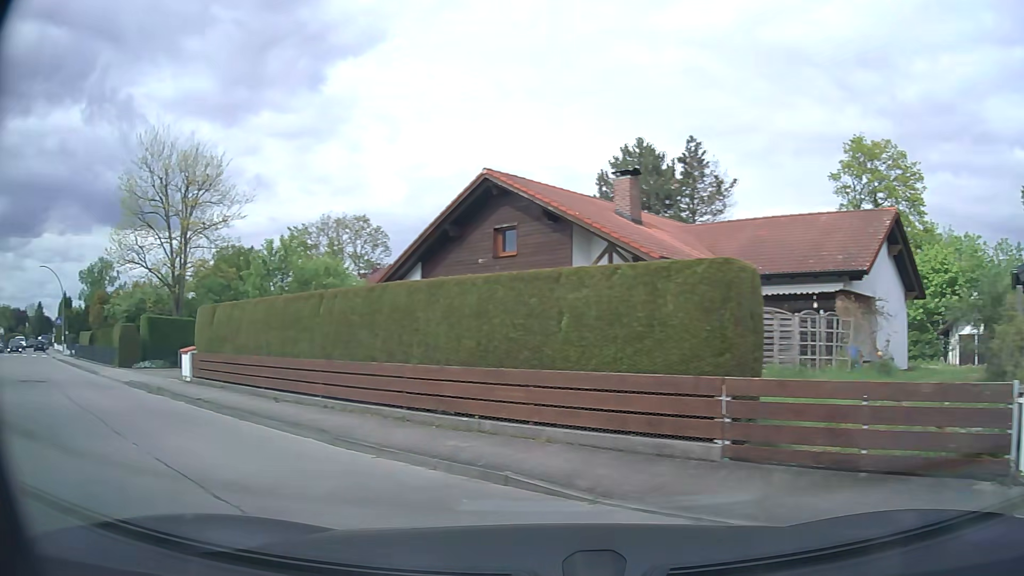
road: service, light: Day
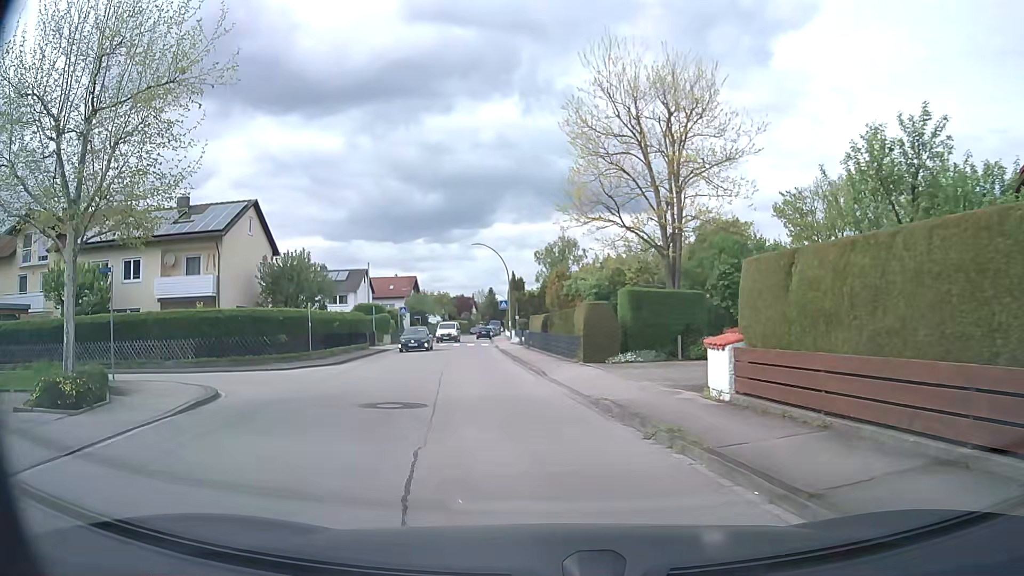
(-4.9, +8.2) m; -44°
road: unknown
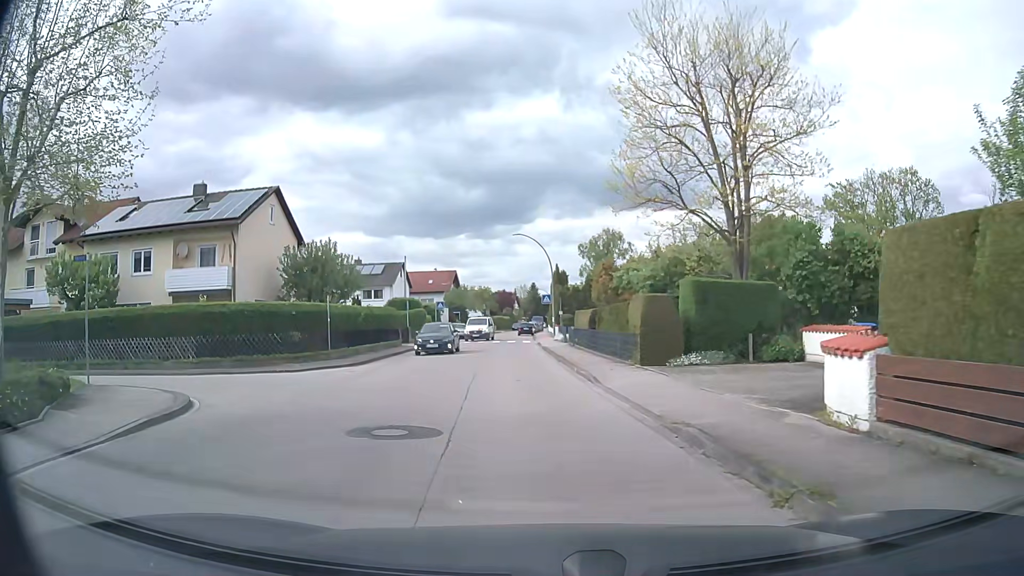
(-0.1, +3.2) m; -3°
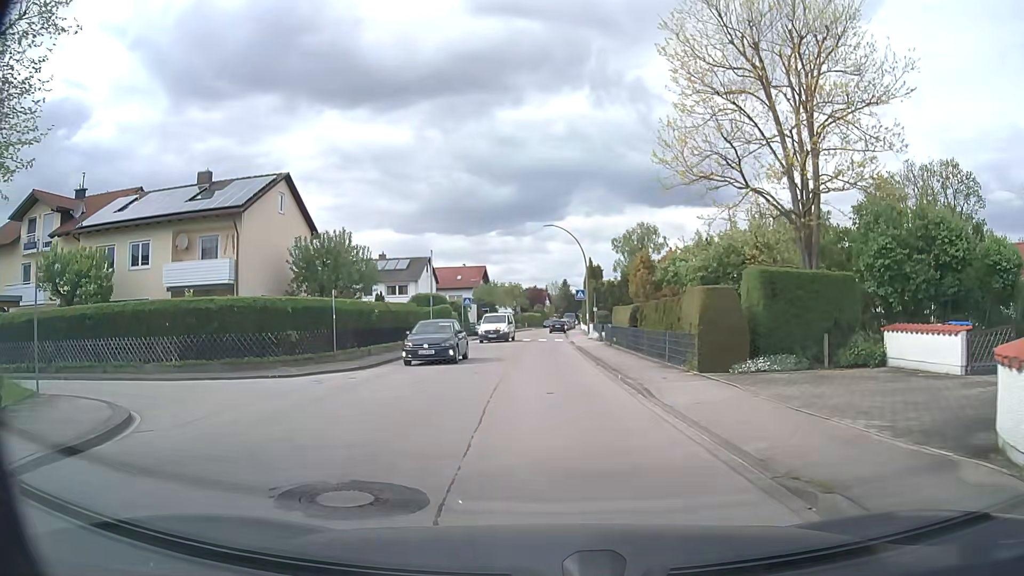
(-0.1, +3.2) m; -3°
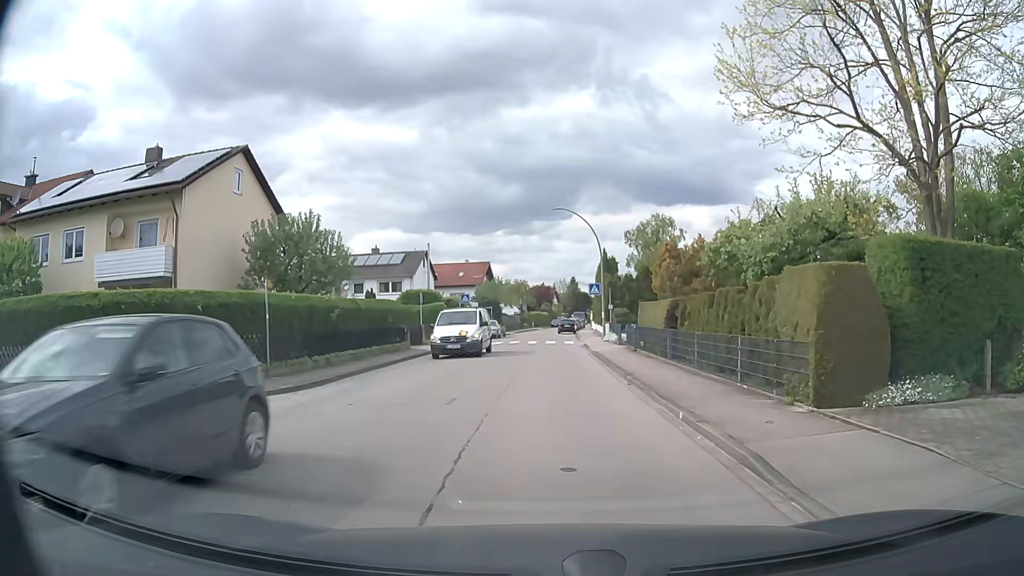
(0.0, +6.3) m; 0°
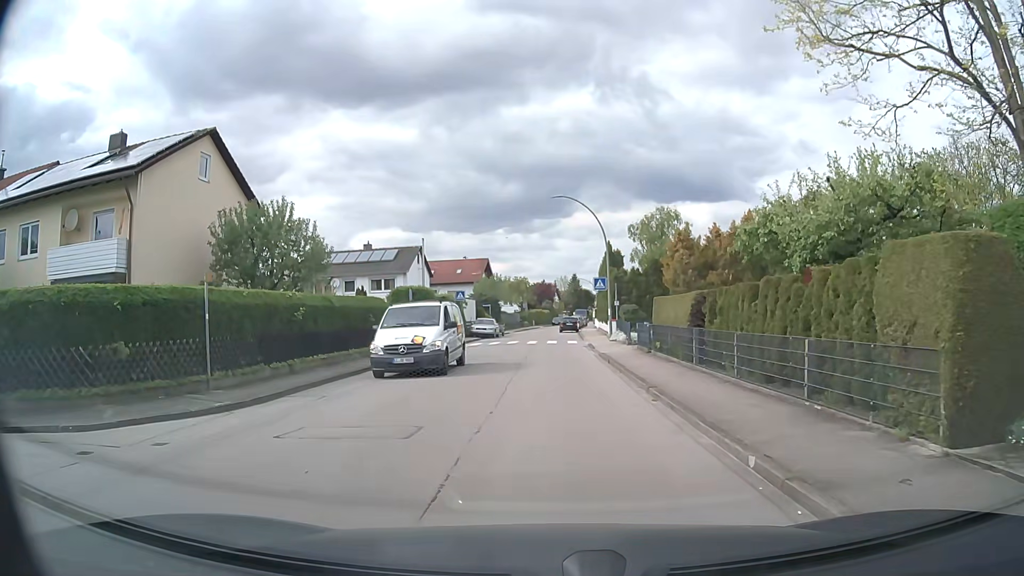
(0.0, +3.3) m; 0°
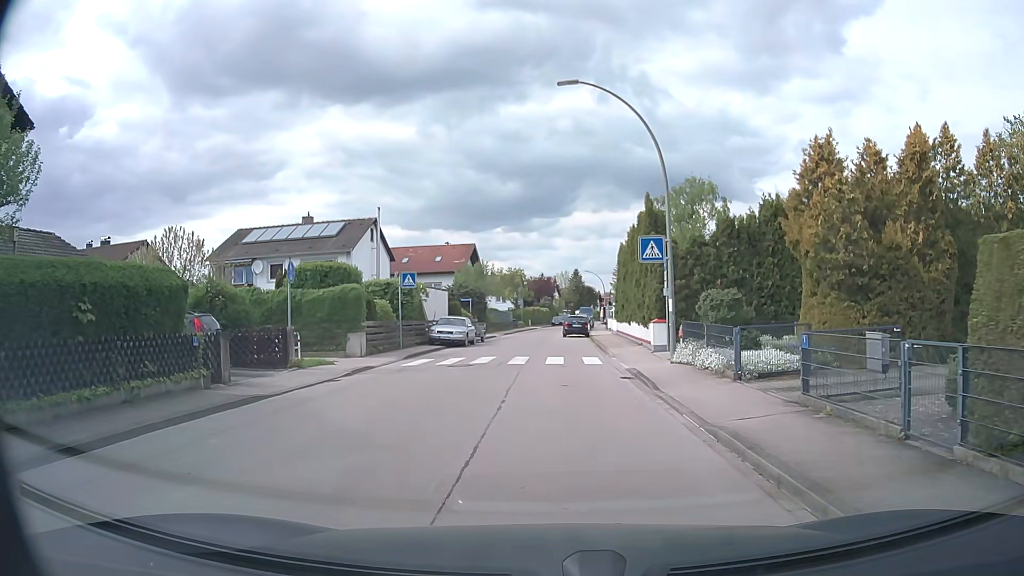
(-0.1, +17.1) m; -1°
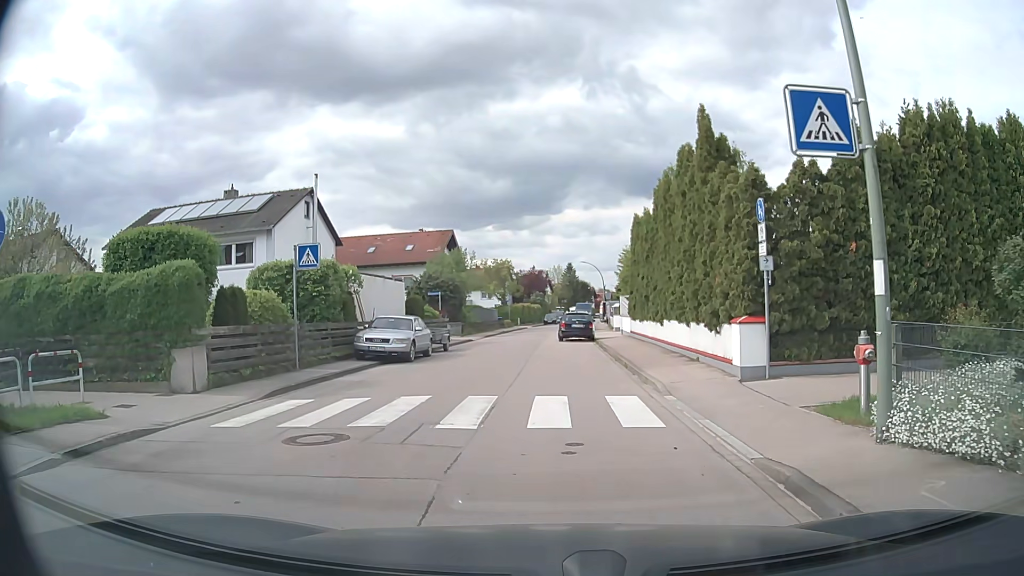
(+0.2, +11.3) m; +1°
(0, +10) (0, +20) (-1, +30) (-1, +40) (-1, +50) (0, +60) (+1, +70) (+2, +80) (+4, +89) (+6, +99) m
